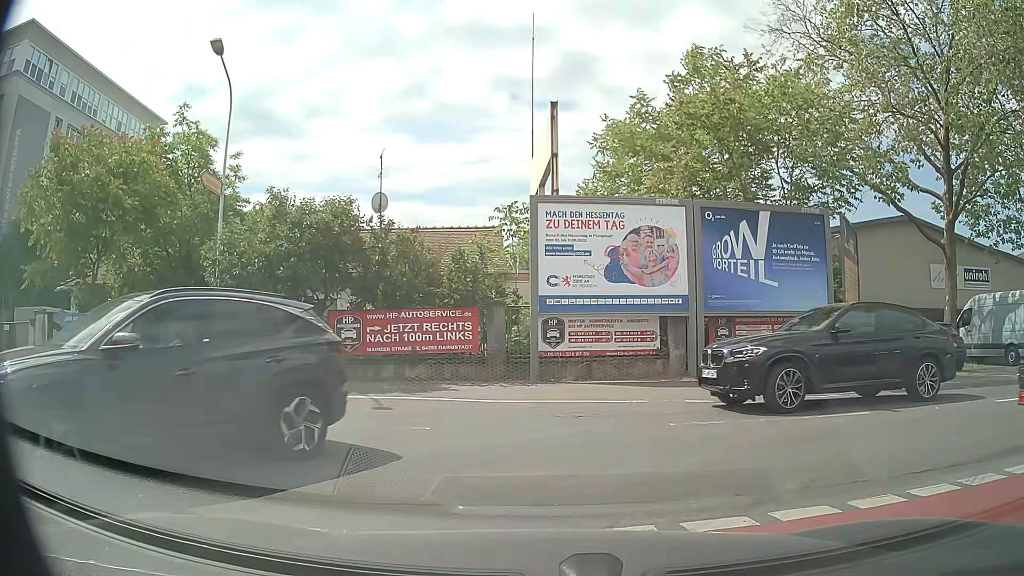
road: tertiary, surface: asphalt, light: Day
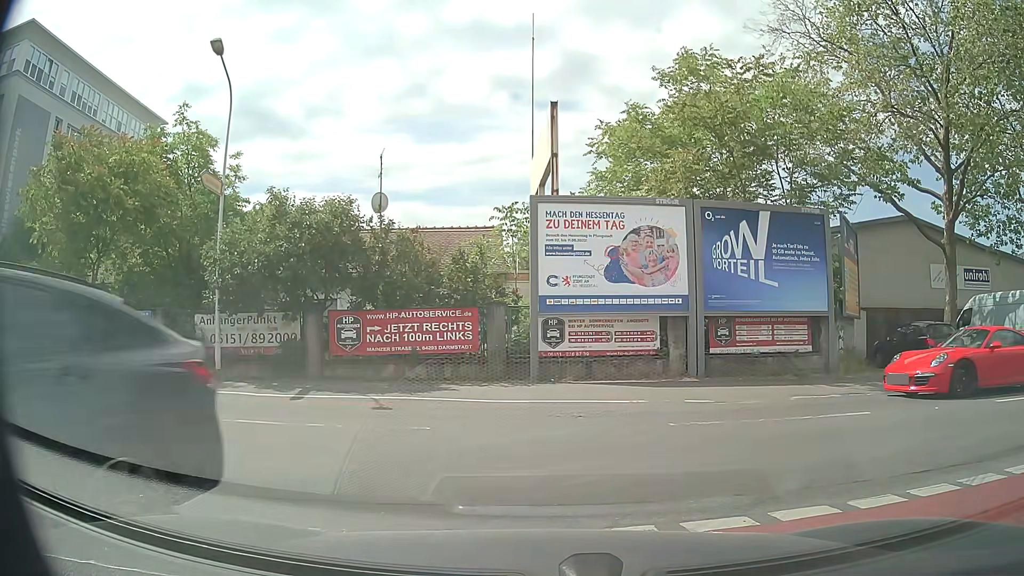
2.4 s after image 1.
(0.0, 0.0) m; 0°
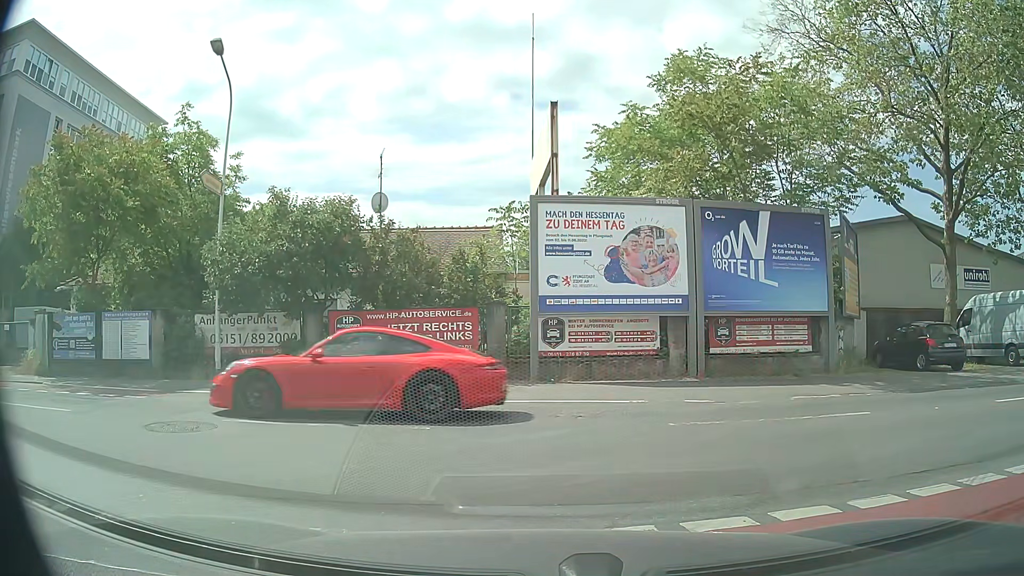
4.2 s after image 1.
(0.0, 0.0) m; 0°
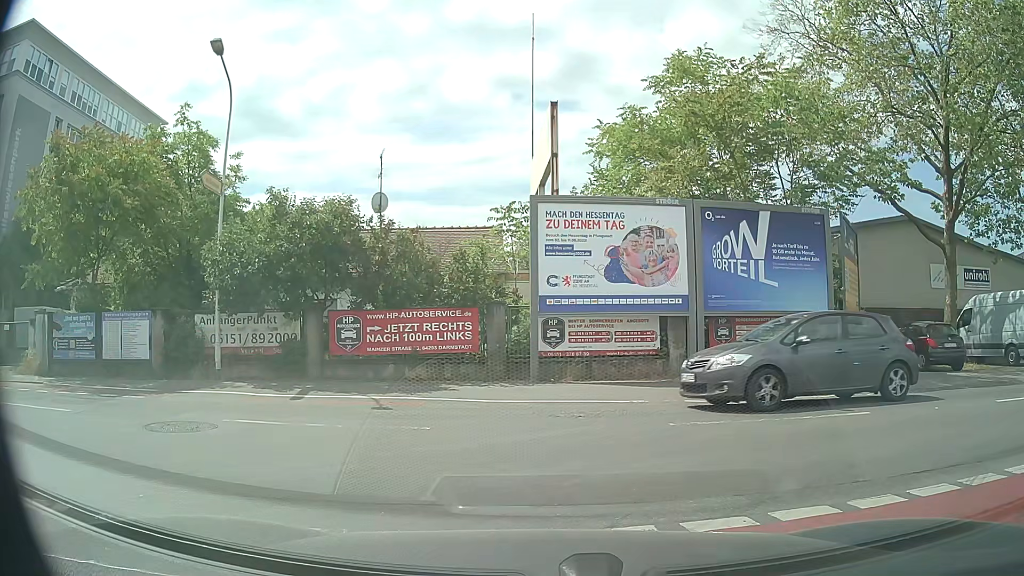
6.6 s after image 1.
(0.0, 0.0) m; 0°
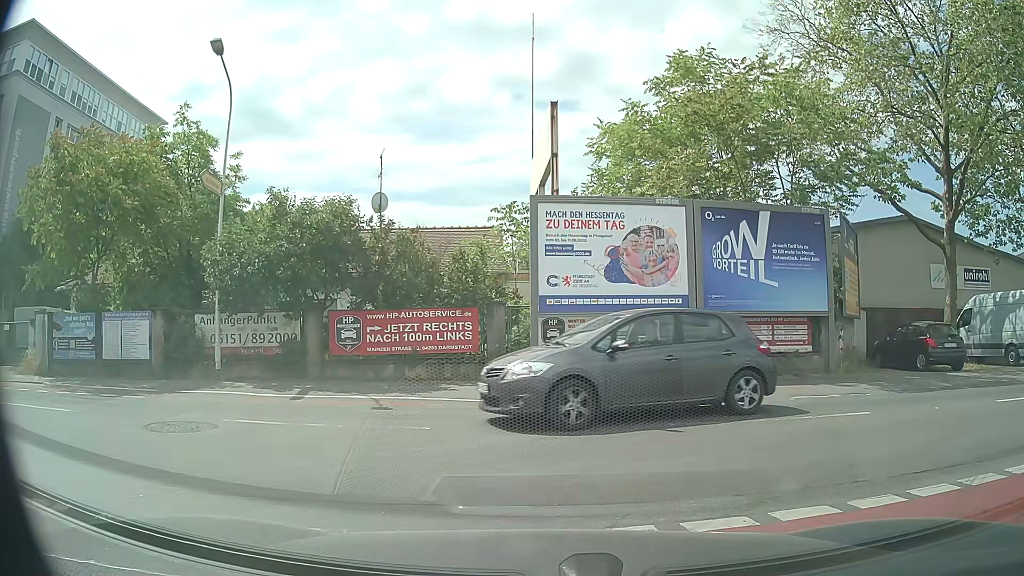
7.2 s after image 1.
(0.0, 0.0) m; 0°
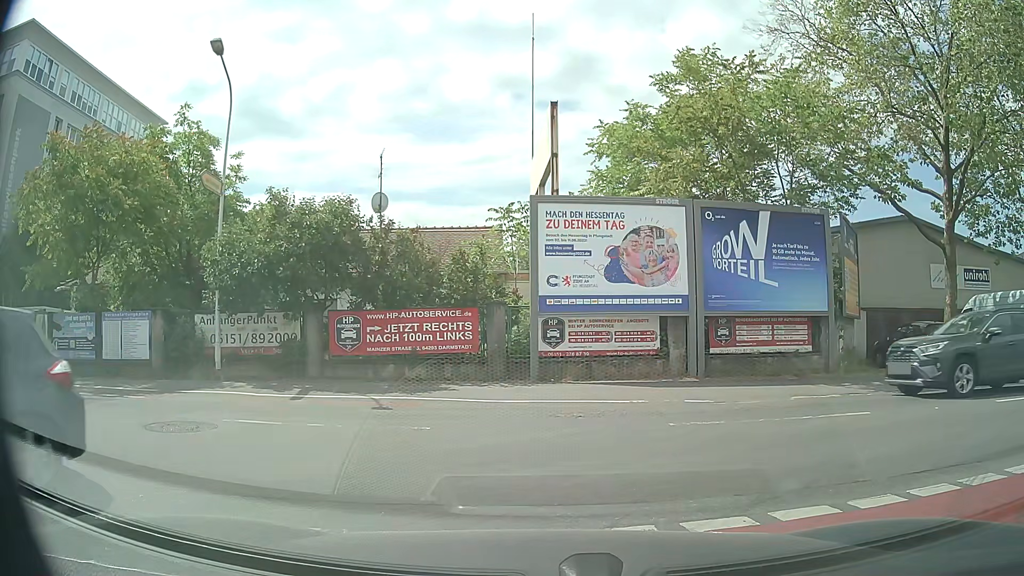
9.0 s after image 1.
(0.0, 0.0) m; 0°
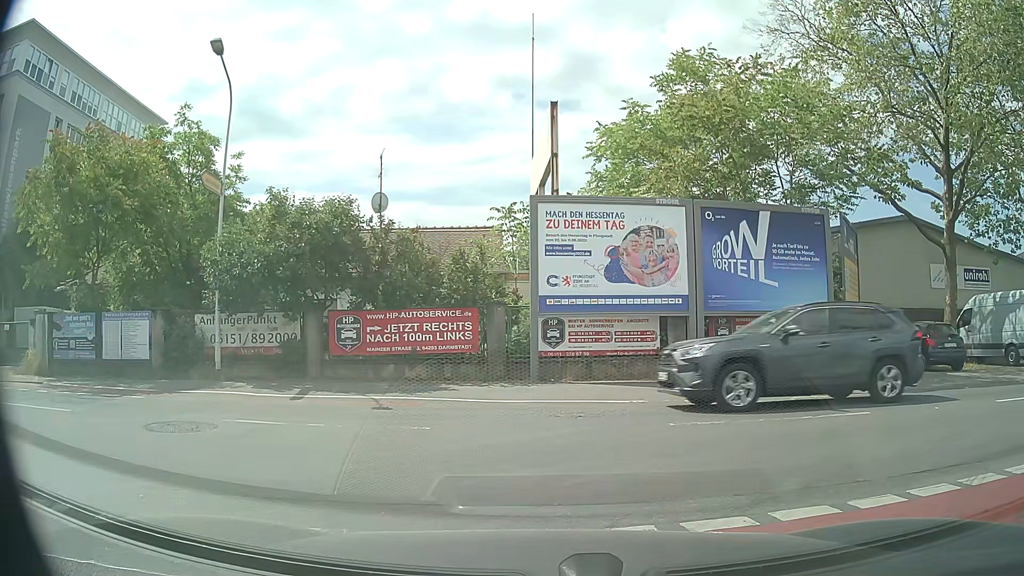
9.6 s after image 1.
(0.0, 0.0) m; 0°
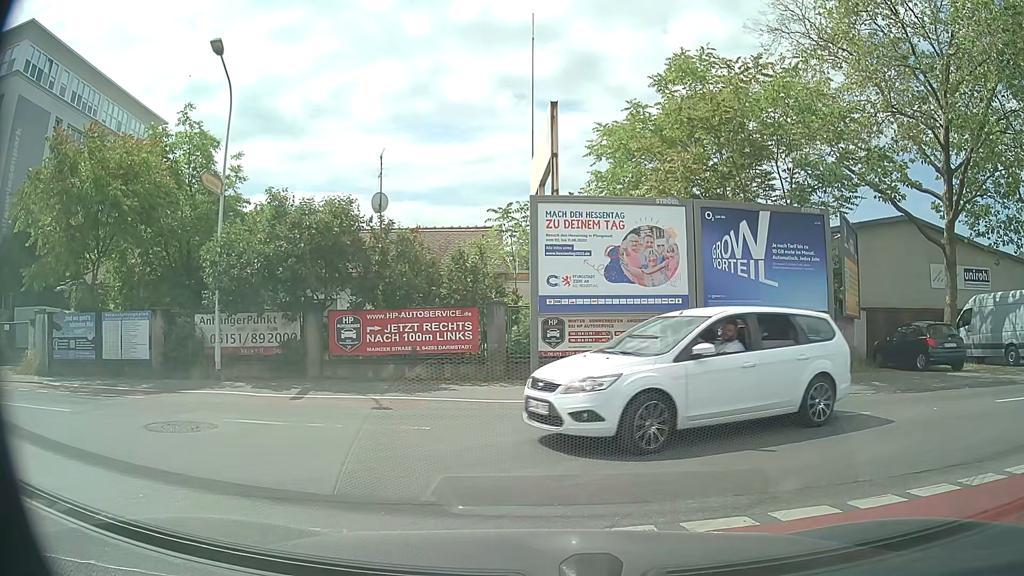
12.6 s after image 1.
(0.0, 0.0) m; 0°
